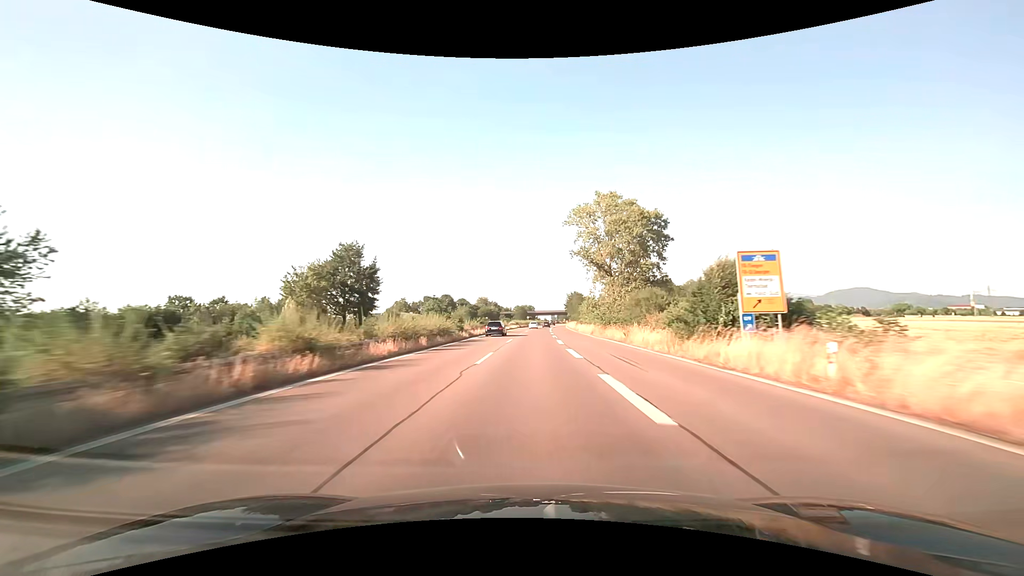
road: trunk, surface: asphalt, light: Day
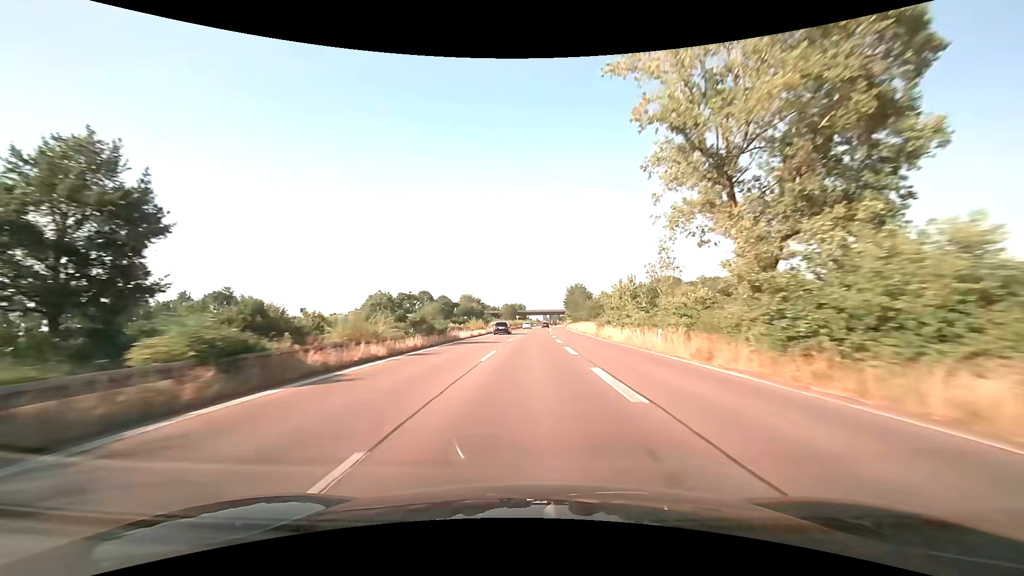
(+0.3, +34.7) m; +1°
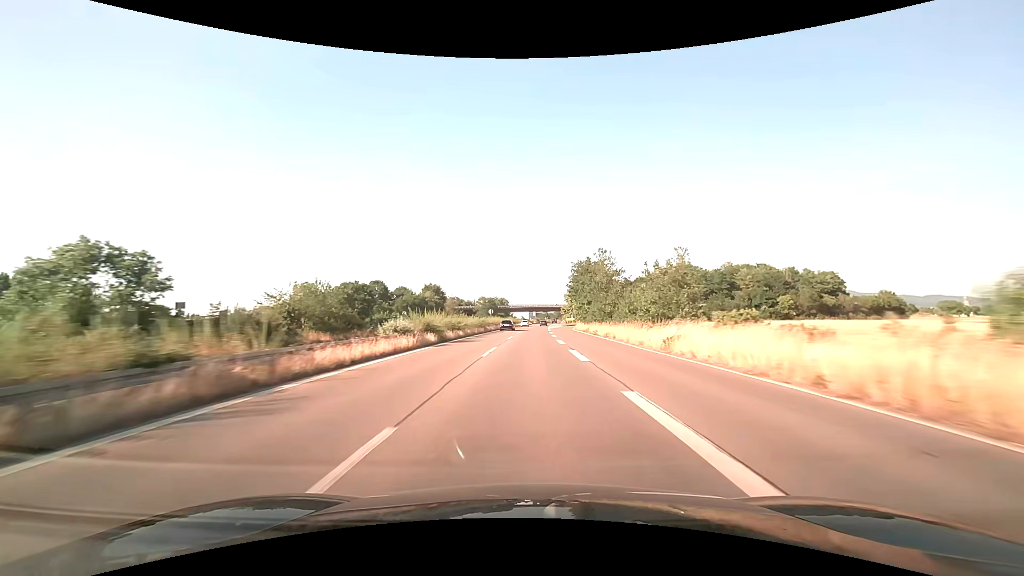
(+0.7, +53.6) m; +2°
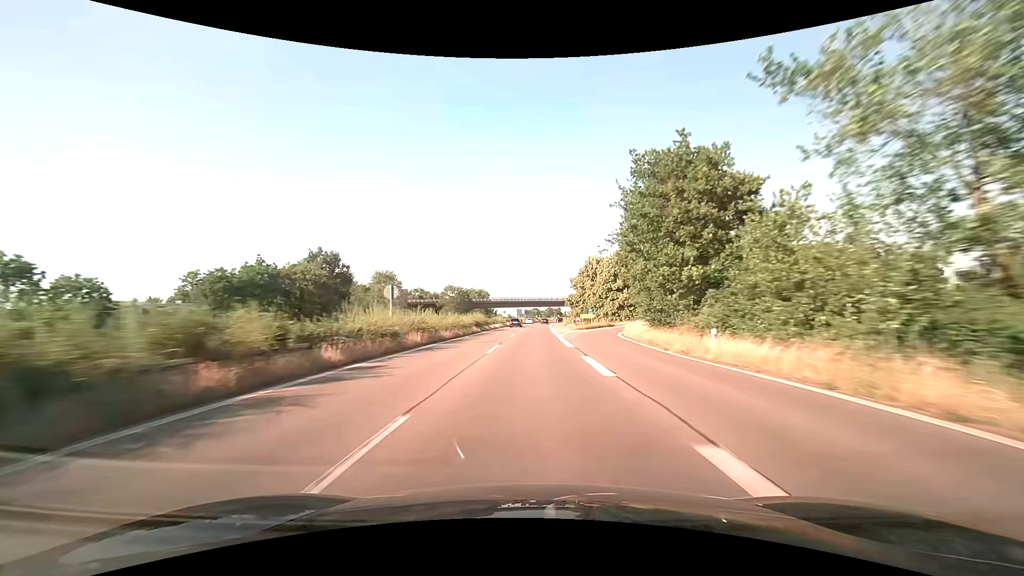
(+0.6, +53.2) m; +1°
(0, +10) (0, +20) (0, +30) (0, +40) (+1, +50) (+1, +60) (+1, +70) (+2, +80) (+2, +90) (+3, +100) m
